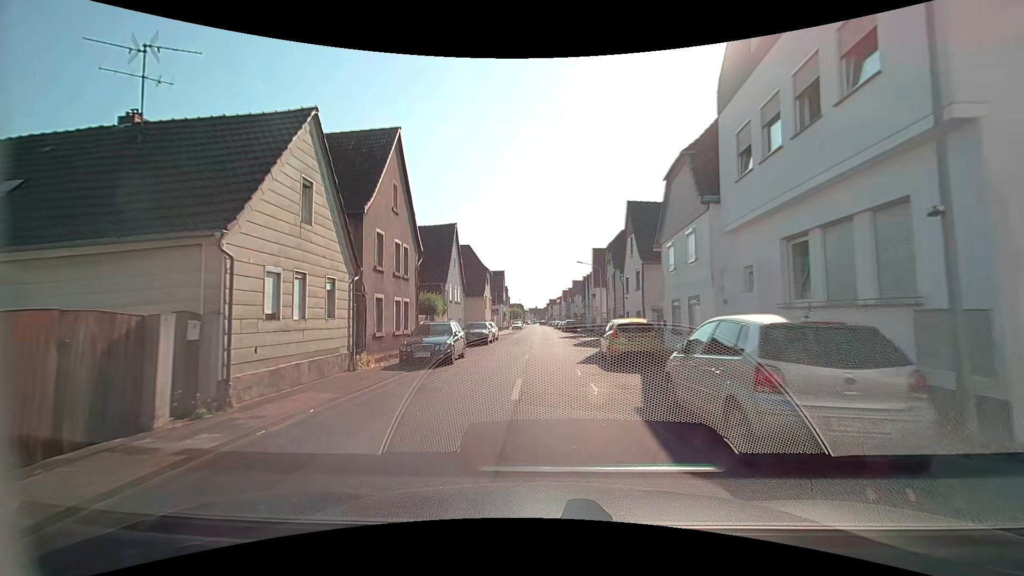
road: tertiary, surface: asphalt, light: Day
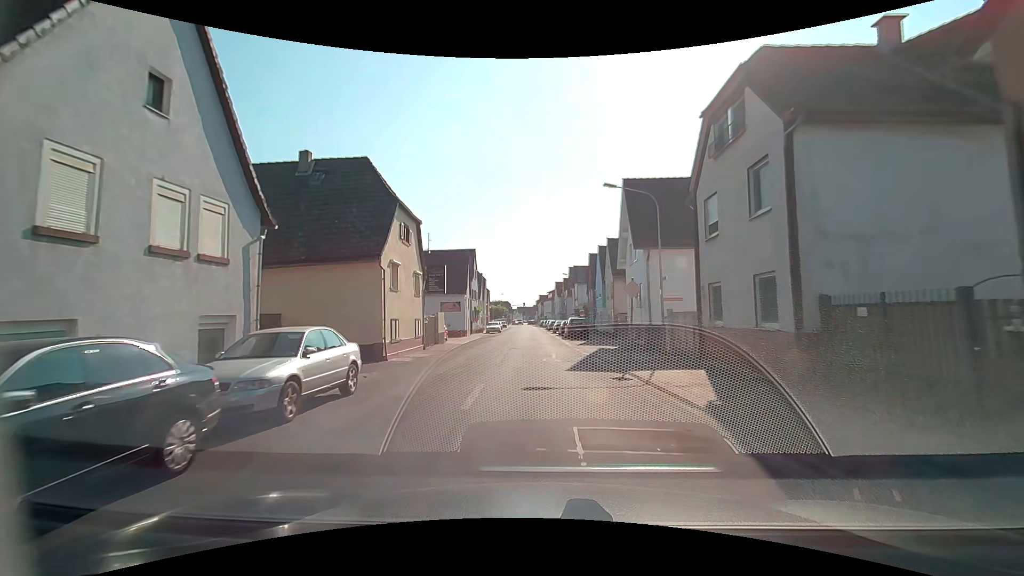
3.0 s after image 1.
(0.0, +28.7) m; +1°
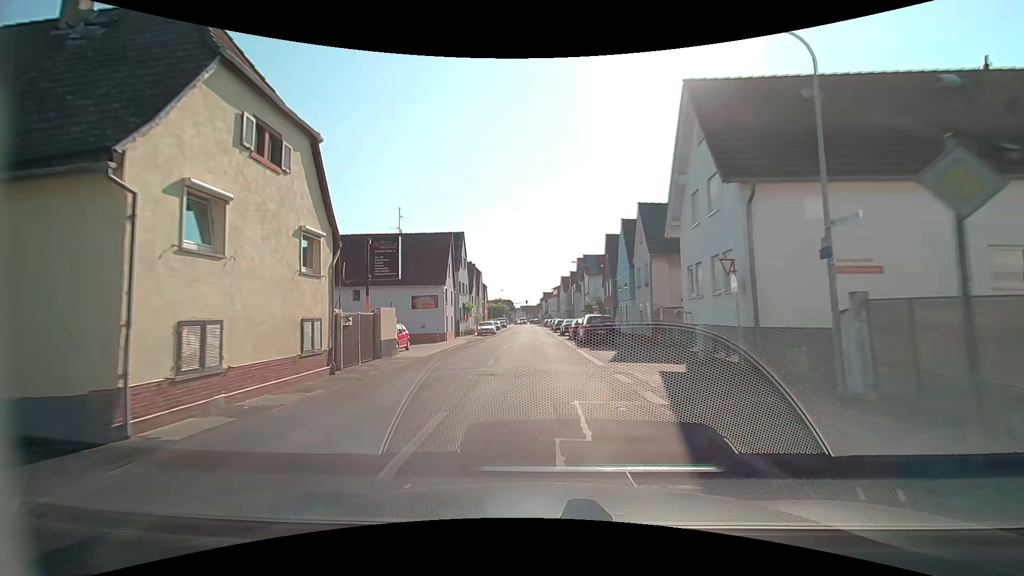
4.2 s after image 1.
(-0.1, +12.6) m; 0°
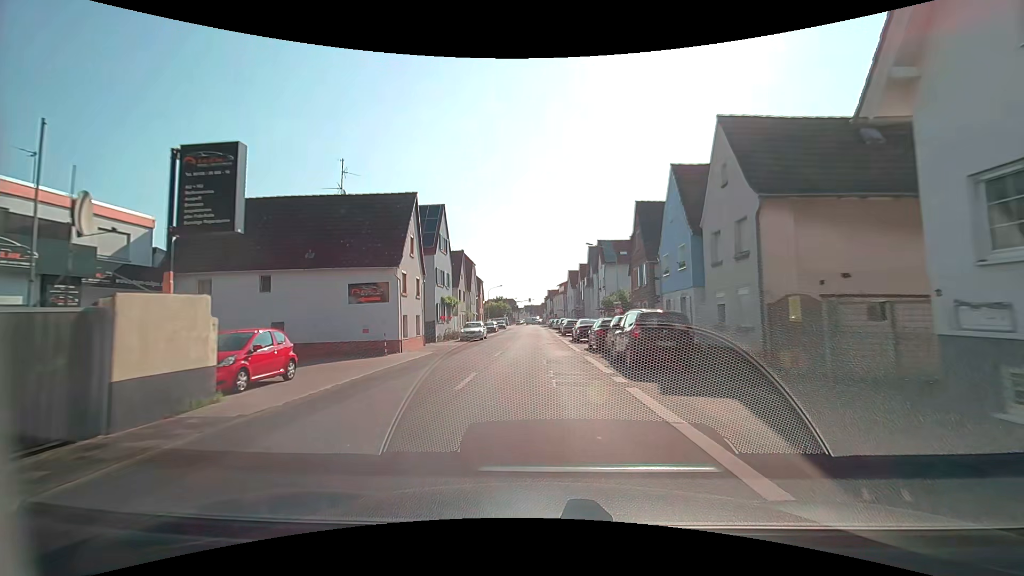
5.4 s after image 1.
(-0.1, +13.2) m; -1°
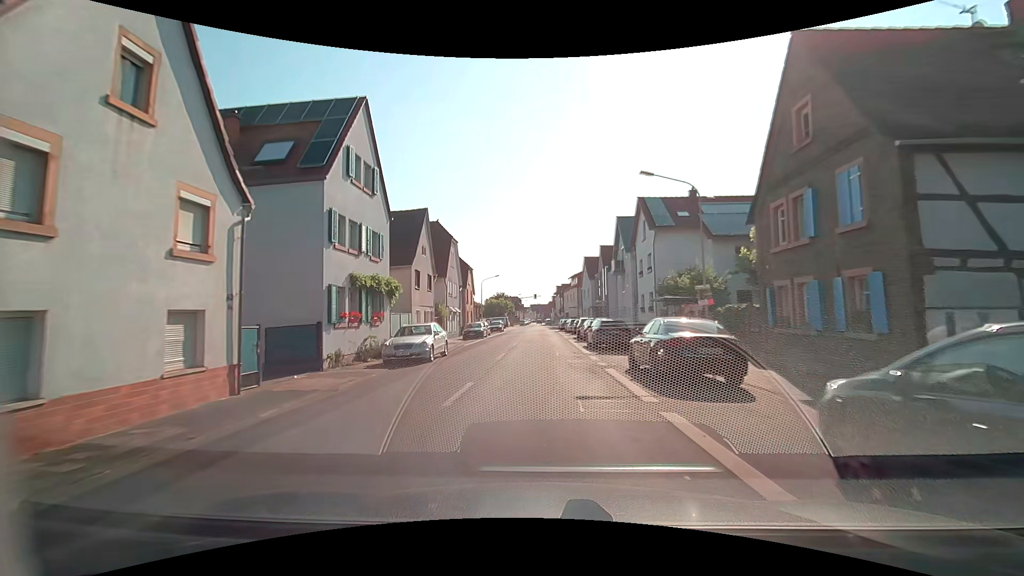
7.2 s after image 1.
(-0.3, +20.2) m; -1°
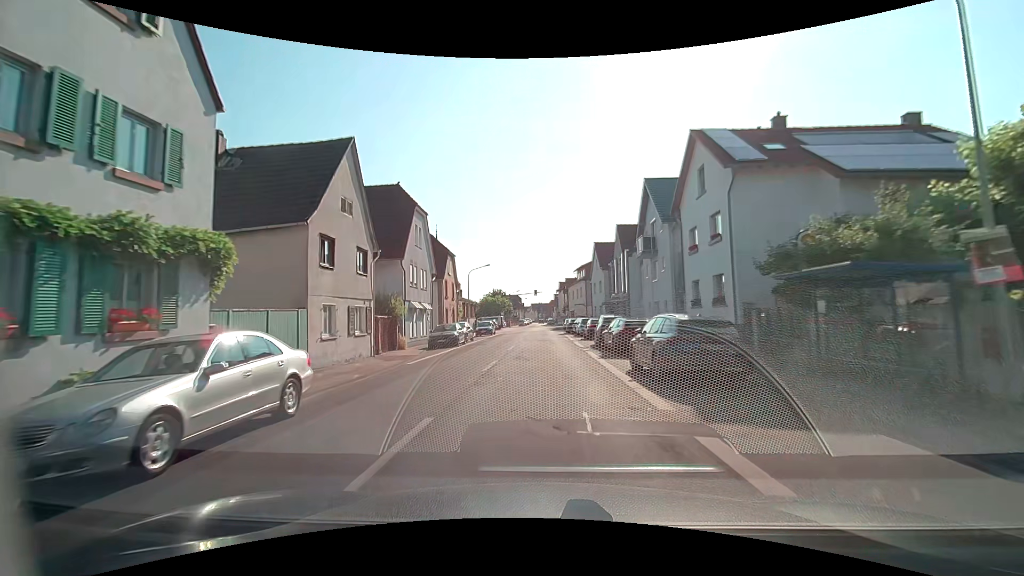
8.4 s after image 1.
(0.0, +13.3) m; +1°
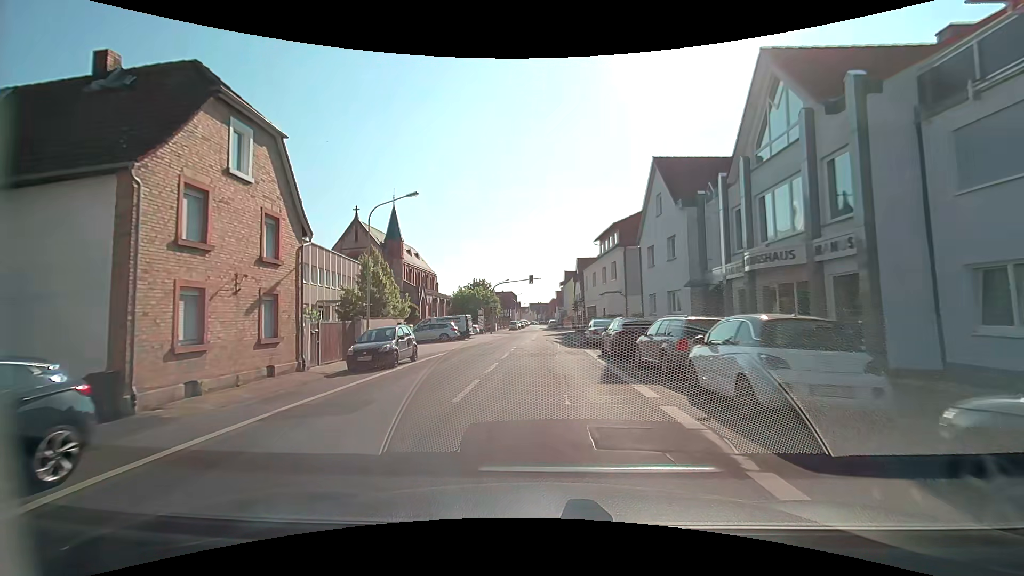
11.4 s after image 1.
(-0.6, +32.4) m; -1°
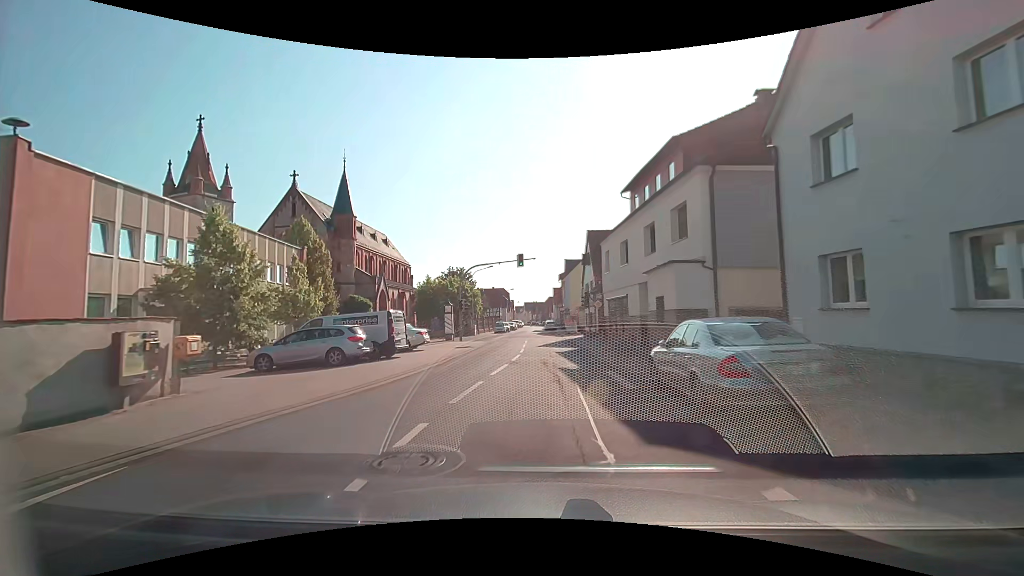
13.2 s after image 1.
(+0.1, +18.9) m; 0°
(0, +10) (0, +20) (0, +30) (0, +40) (-1, +50) (-1, +60) (-1, +70) (-1, +80) (-1, +90) (-1, +100) m
